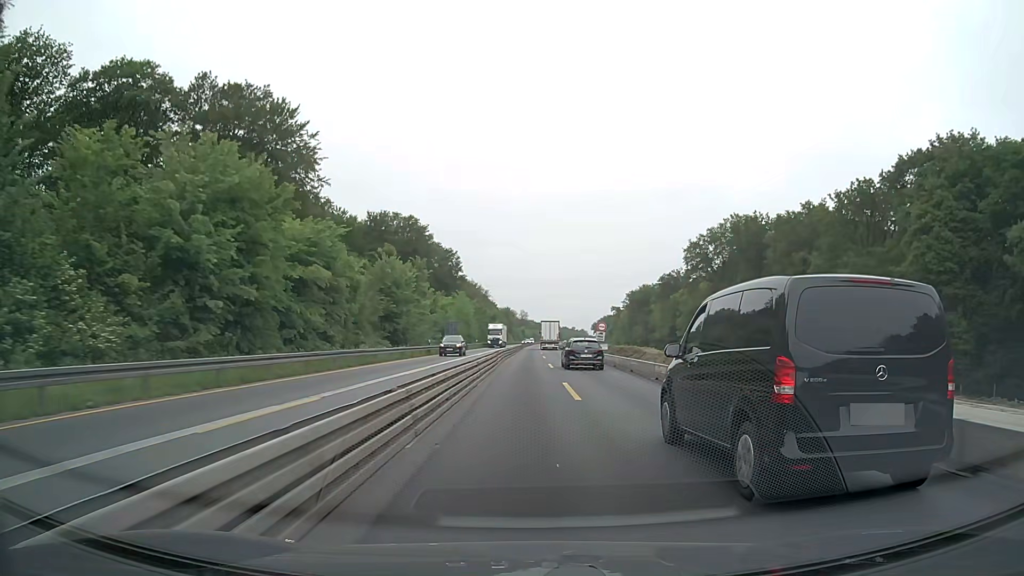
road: motorway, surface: concrete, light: Day
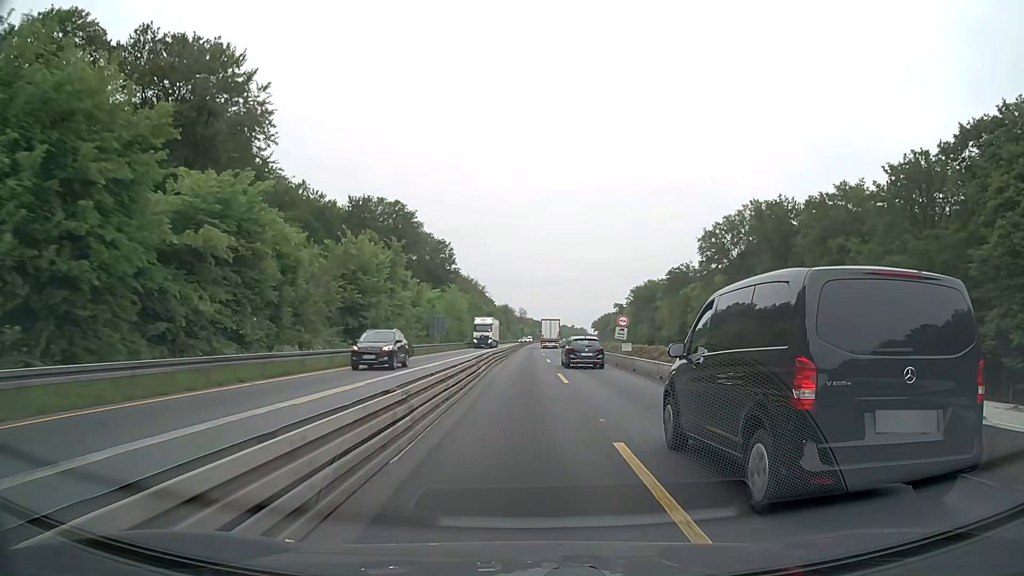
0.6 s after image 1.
(0.0, +12.7) m; 0°
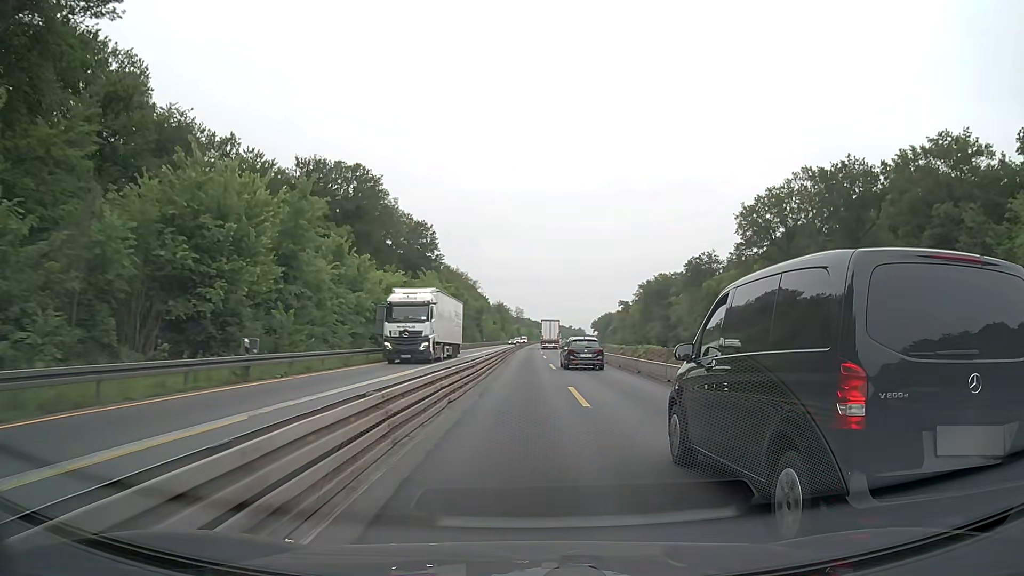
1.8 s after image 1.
(0.0, +25.4) m; 0°
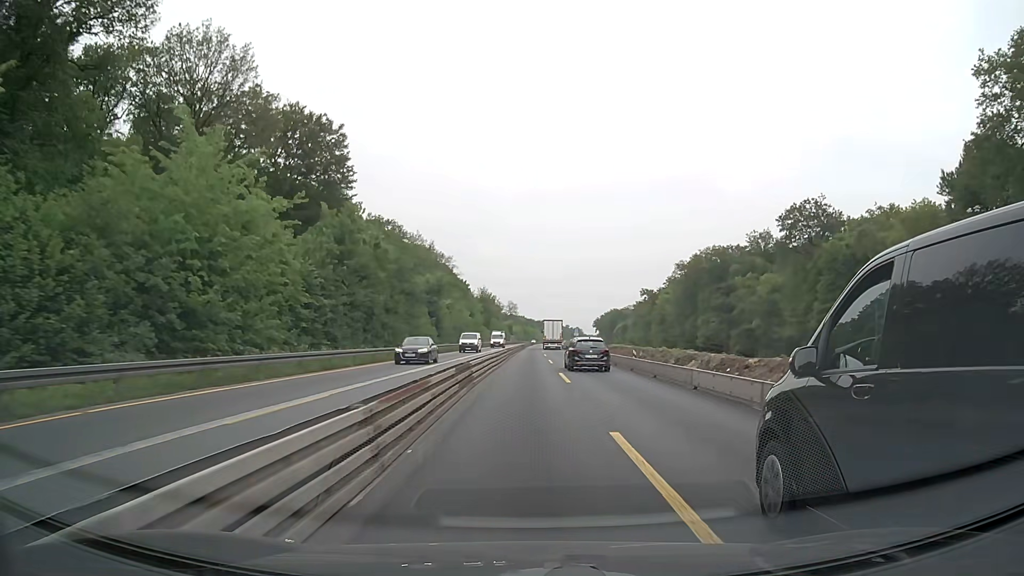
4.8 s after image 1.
(+0.4, +63.6) m; +1°
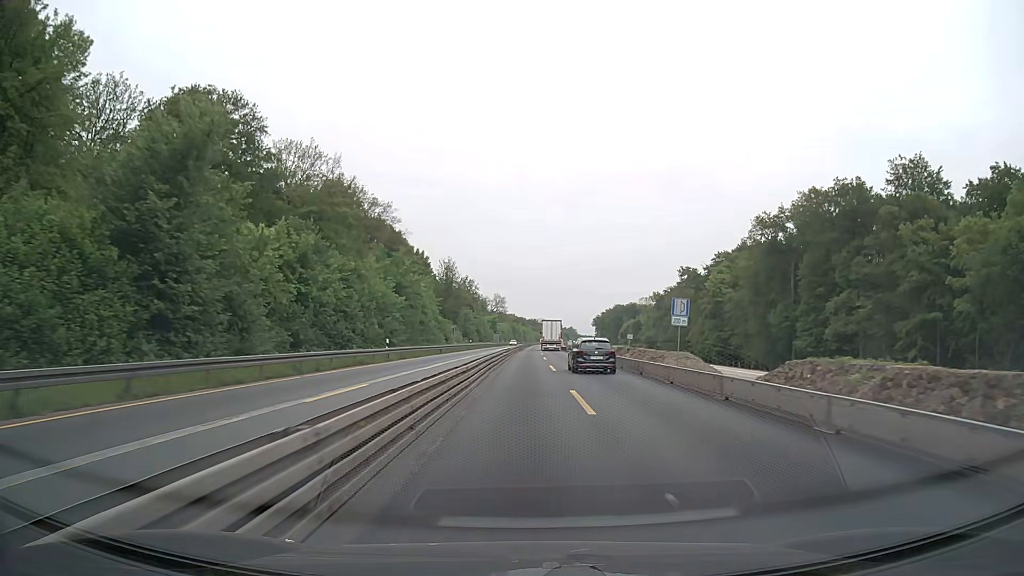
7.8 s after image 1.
(+0.5, +63.7) m; +1°
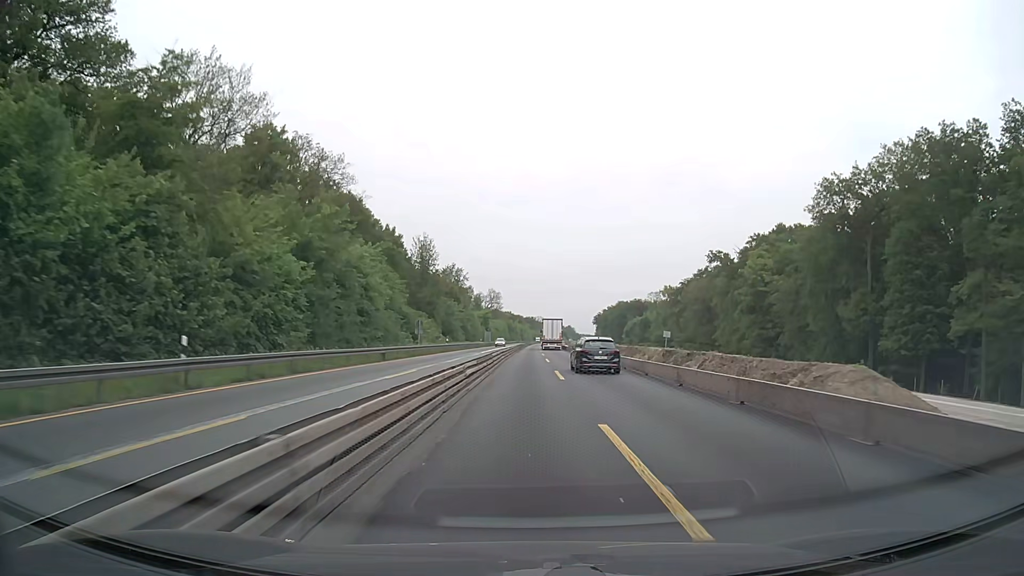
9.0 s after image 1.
(0.0, +25.4) m; 0°
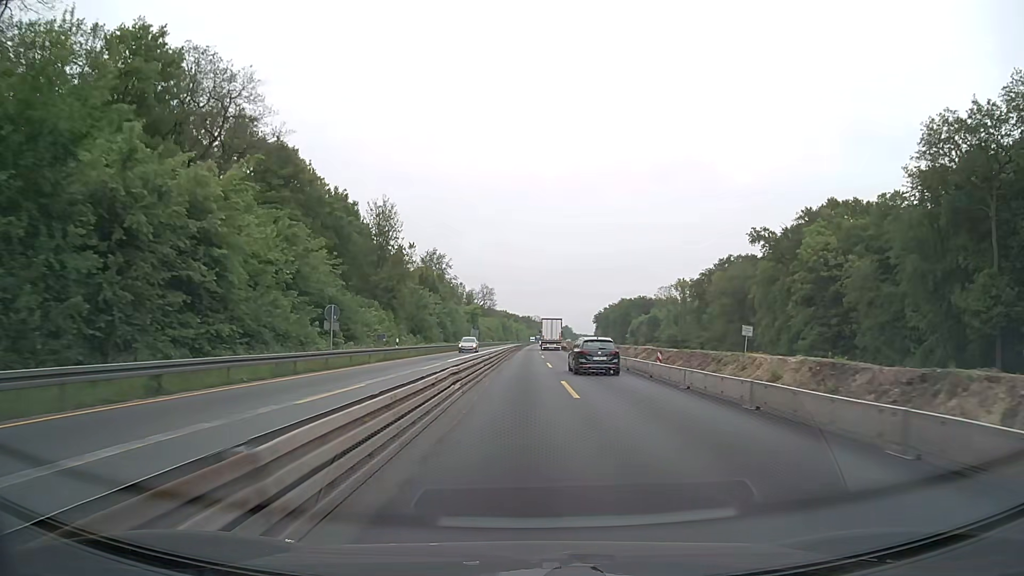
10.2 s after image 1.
(+0.1, +25.4) m; 0°
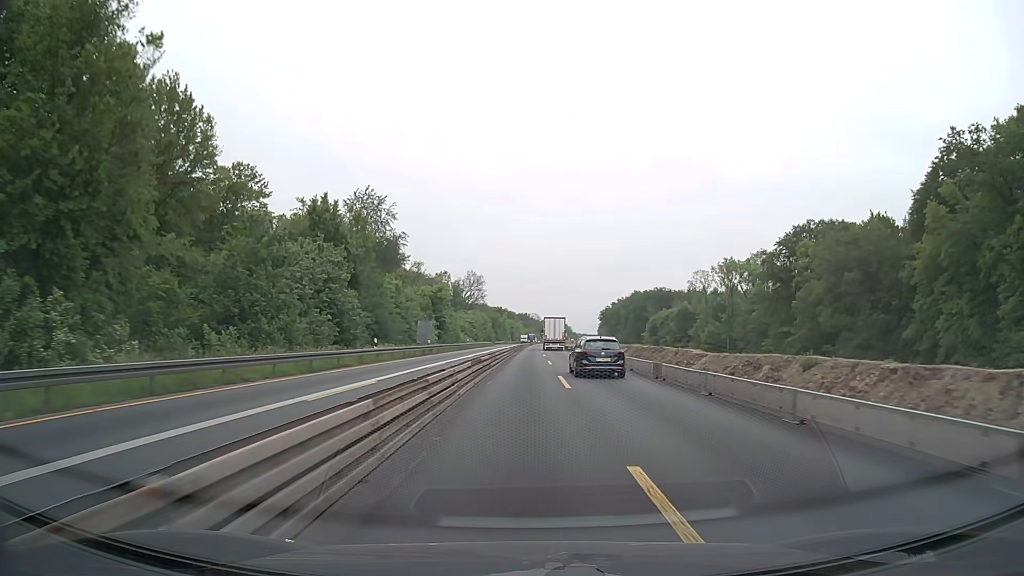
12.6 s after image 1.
(+0.2, +50.6) m; 0°
(0, +10) (0, +20) (0, +30) (0, +40) (0, +50) (0, +60) (0, +70) (+1, +80) (+1, +90) (+1, +100) m
